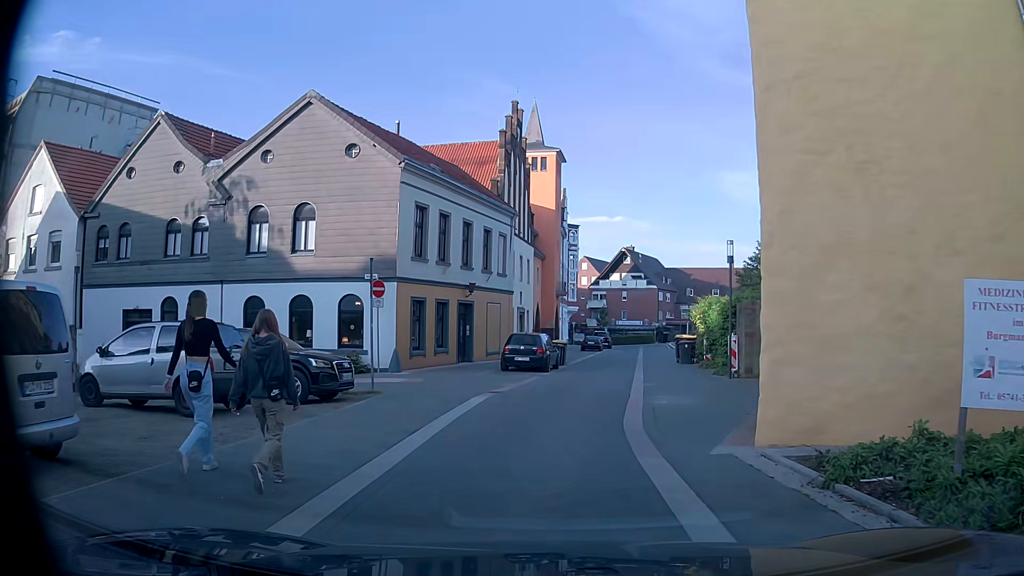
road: residential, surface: paving_stones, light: Day
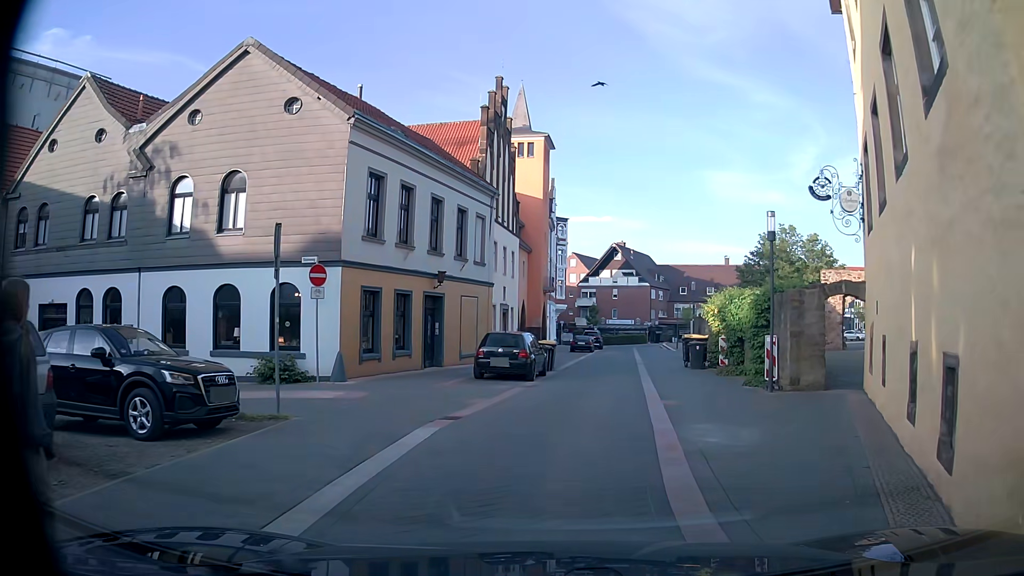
(+0.1, +5.0) m; +2°
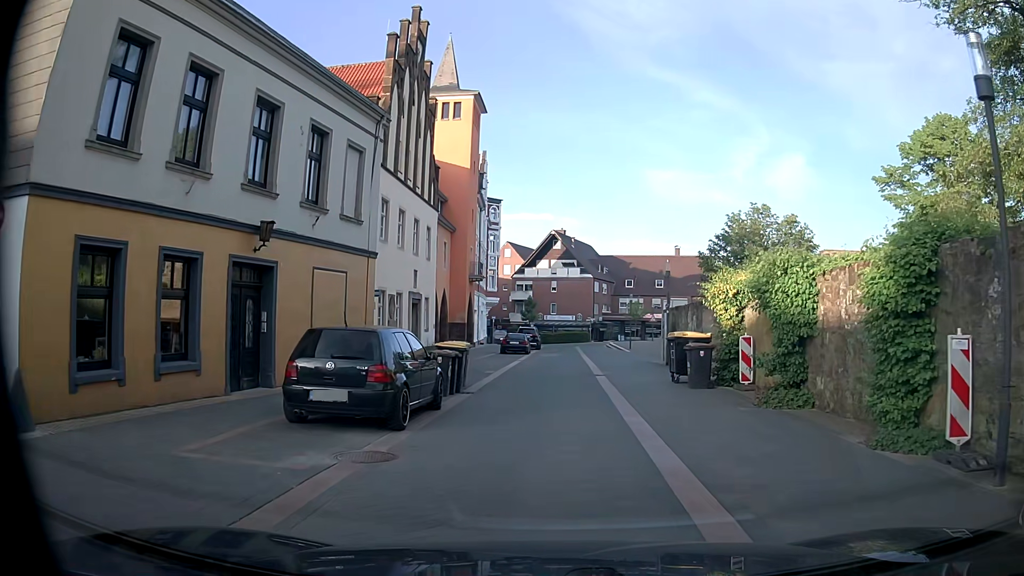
(+0.4, +10.5) m; +4°
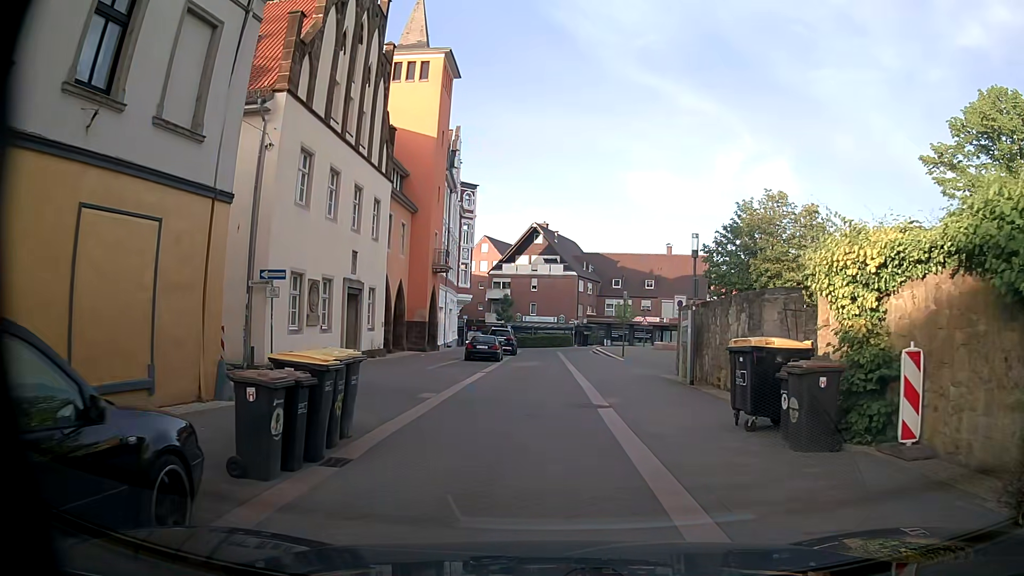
(+0.3, +8.3) m; +2°
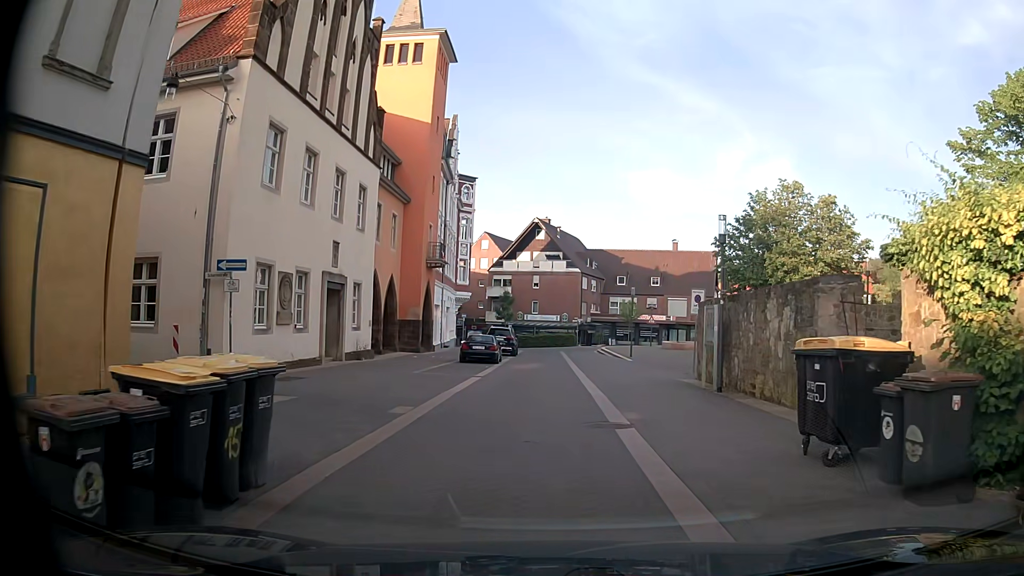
(+0.1, +2.8) m; +2°
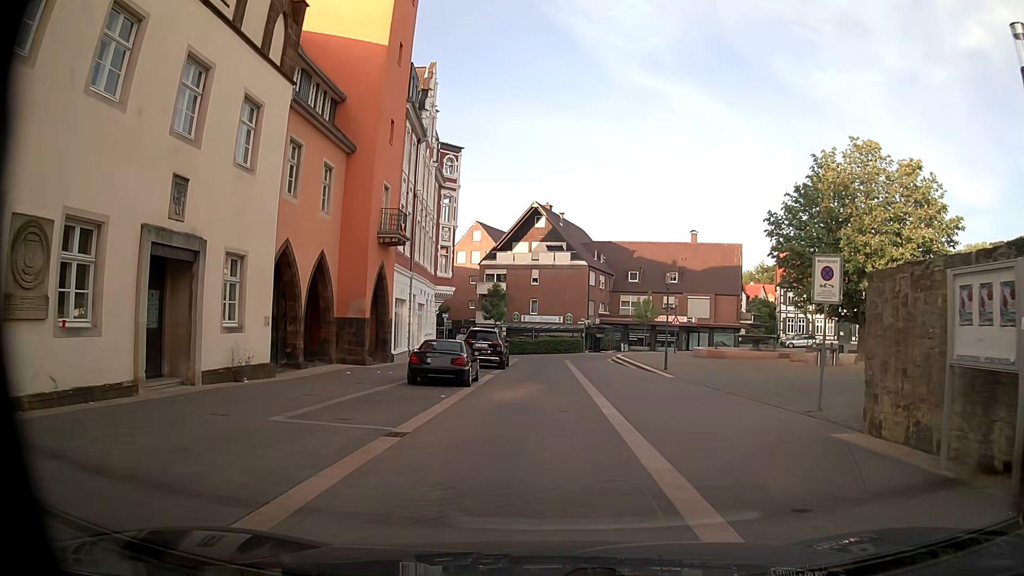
(-0.3, +11.7) m; +1°
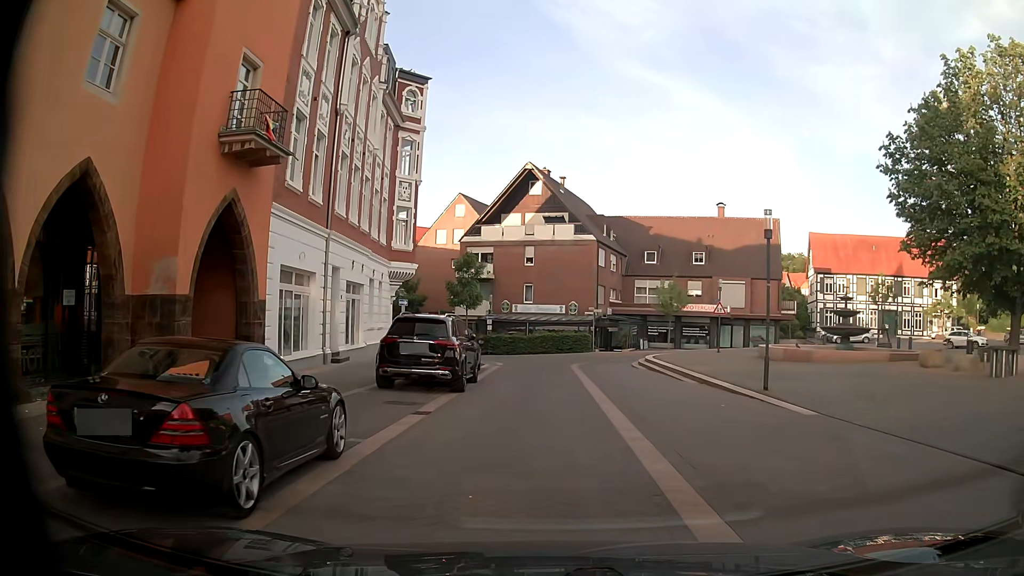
(-0.5, +13.9) m; -1°
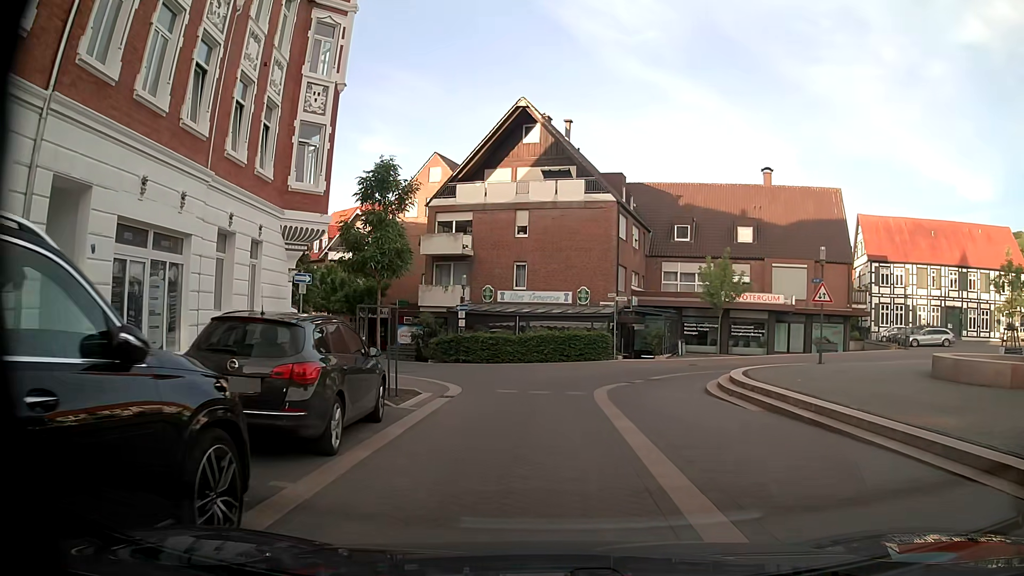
(-0.3, +15.1) m; -2°
